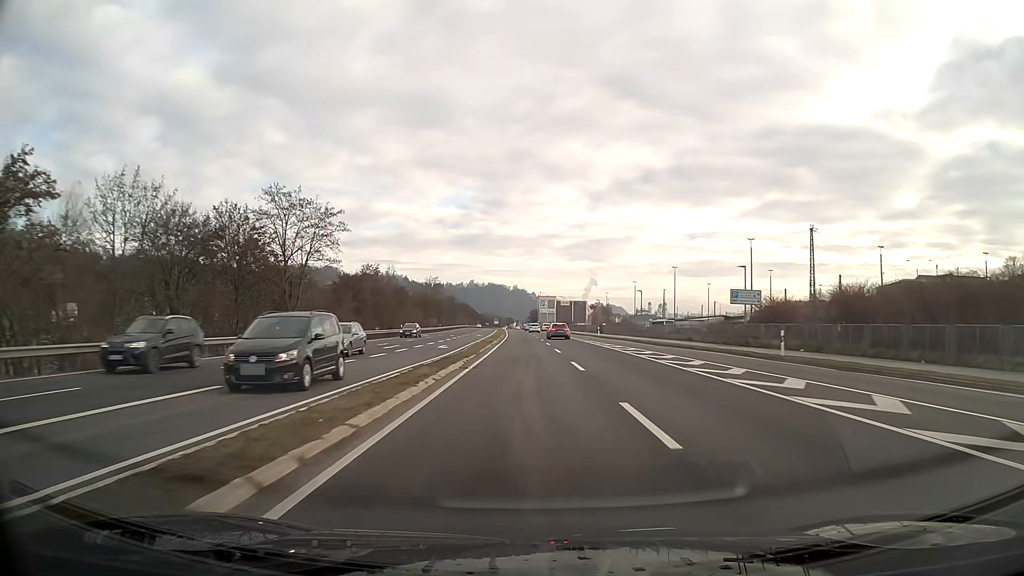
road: primary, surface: asphalt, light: Day
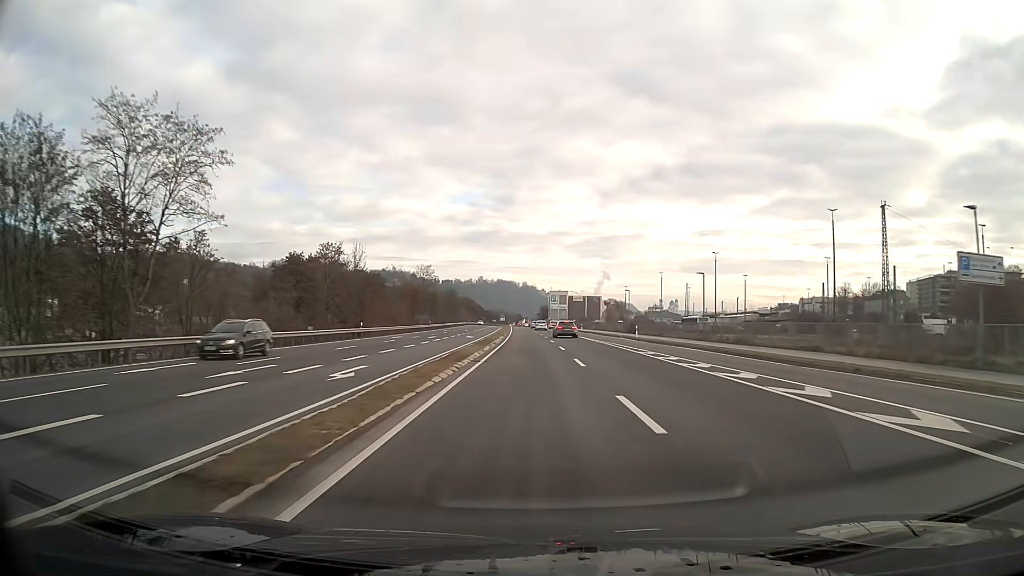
(-0.2, +23.2) m; -1°
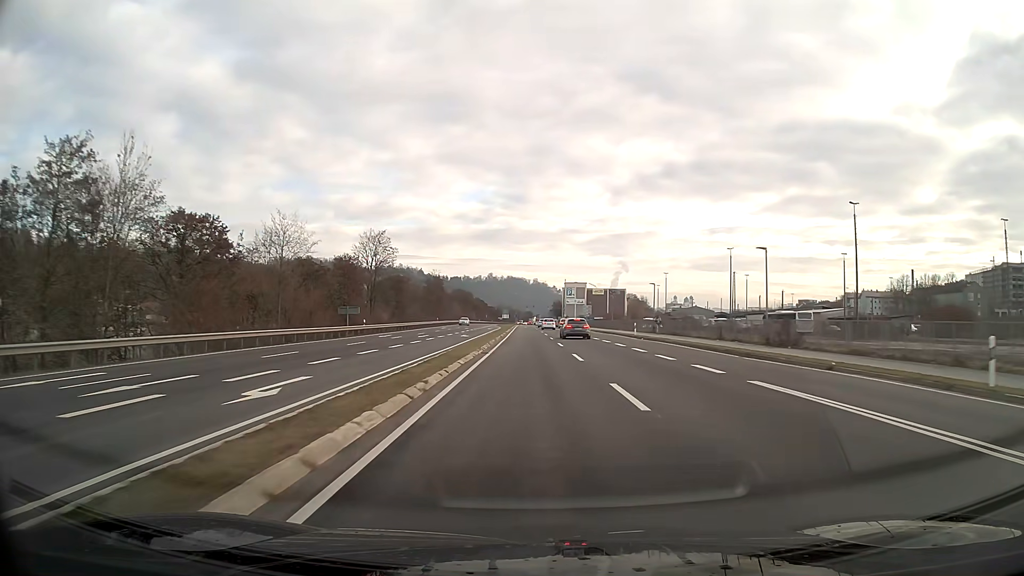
(-0.3, +46.2) m; -1°
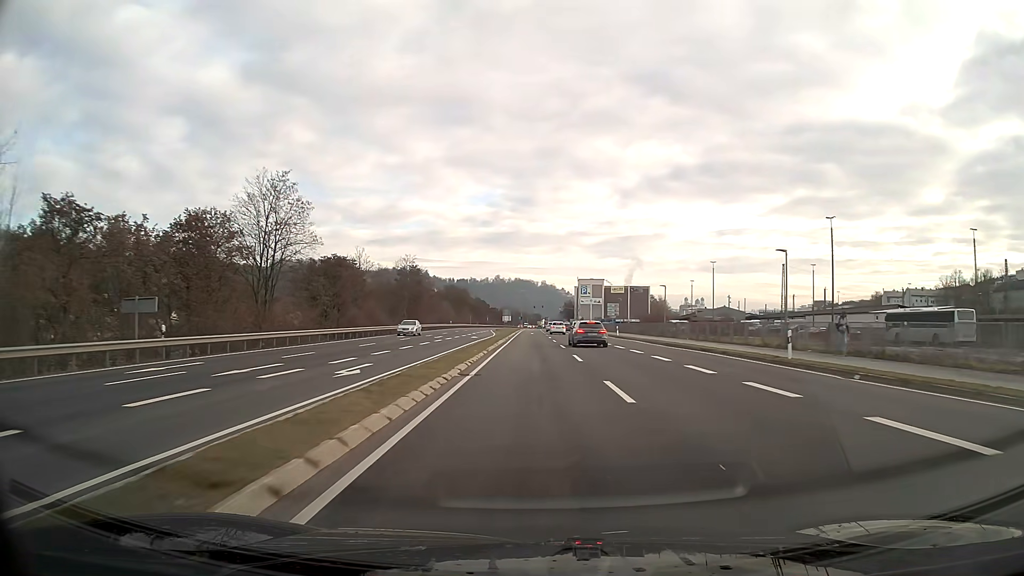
(-0.2, +34.5) m; -1°
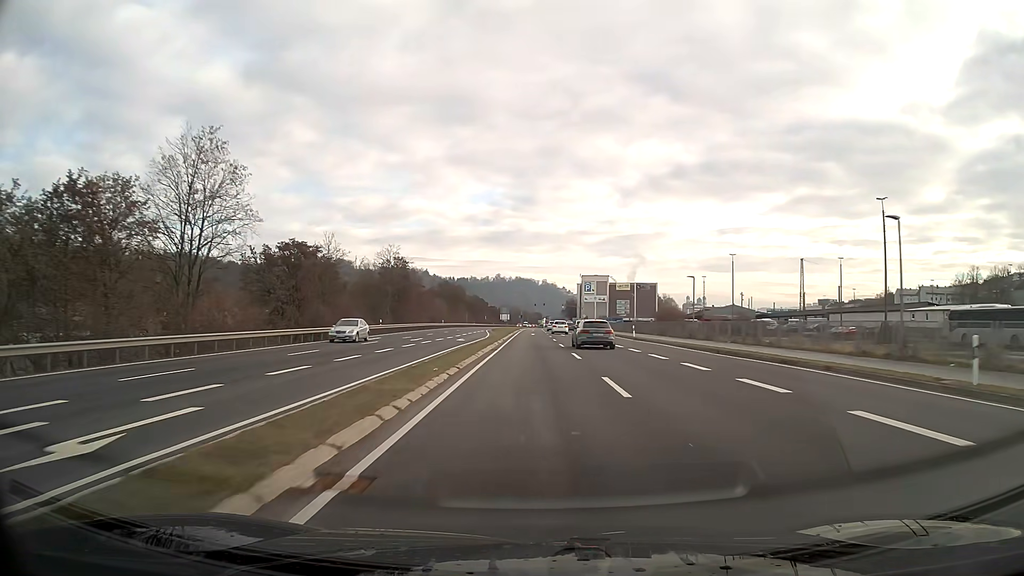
(0.0, +11.5) m; 0°
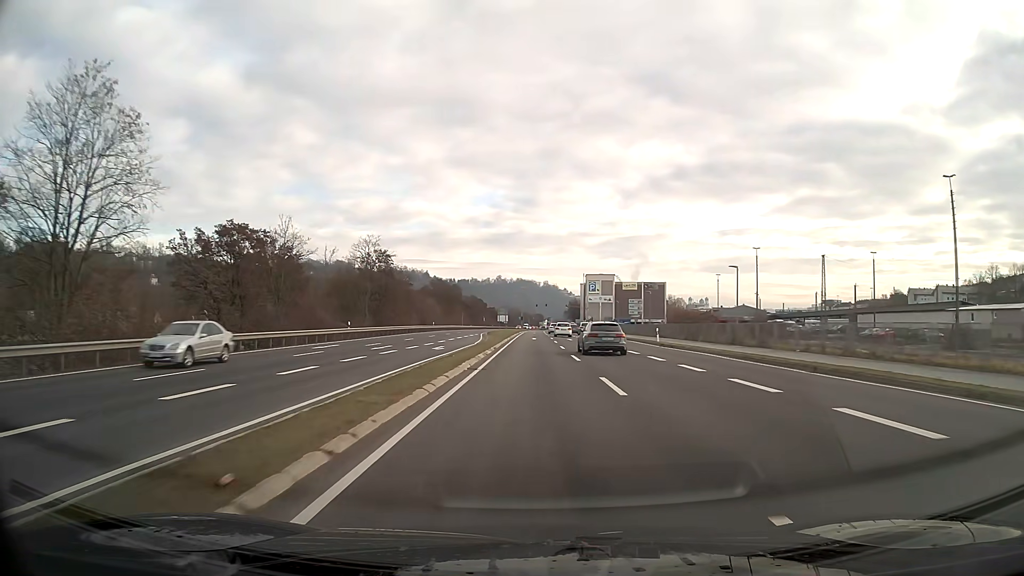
(0.0, +11.4) m; 0°
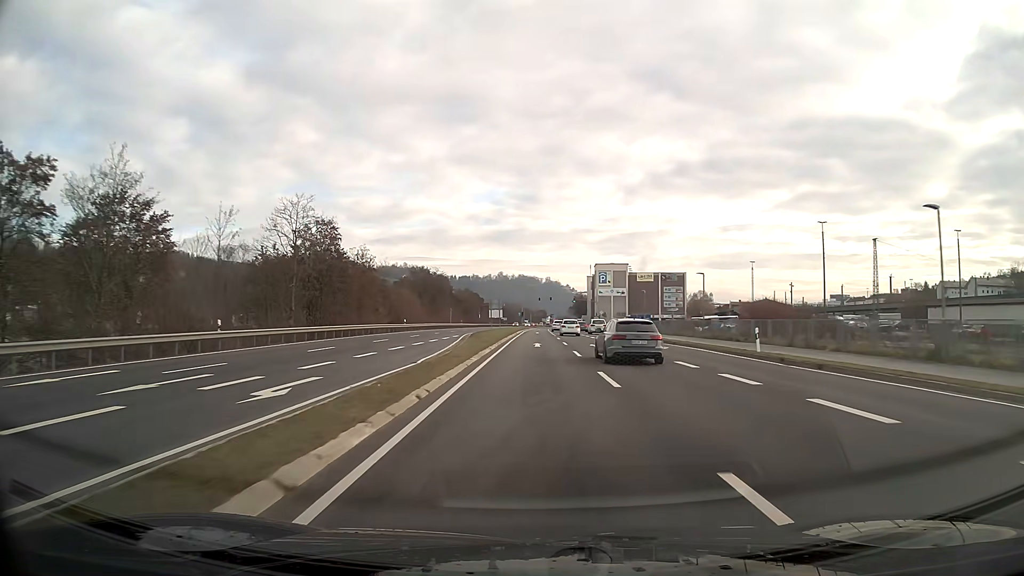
(0.0, +22.7) m; 0°
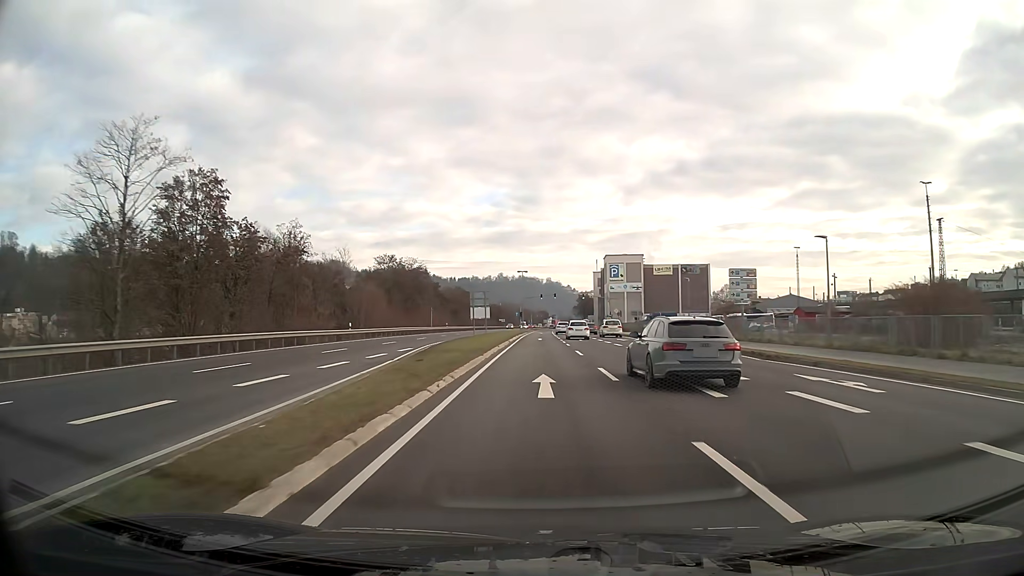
(0.0, +22.4) m; 0°
